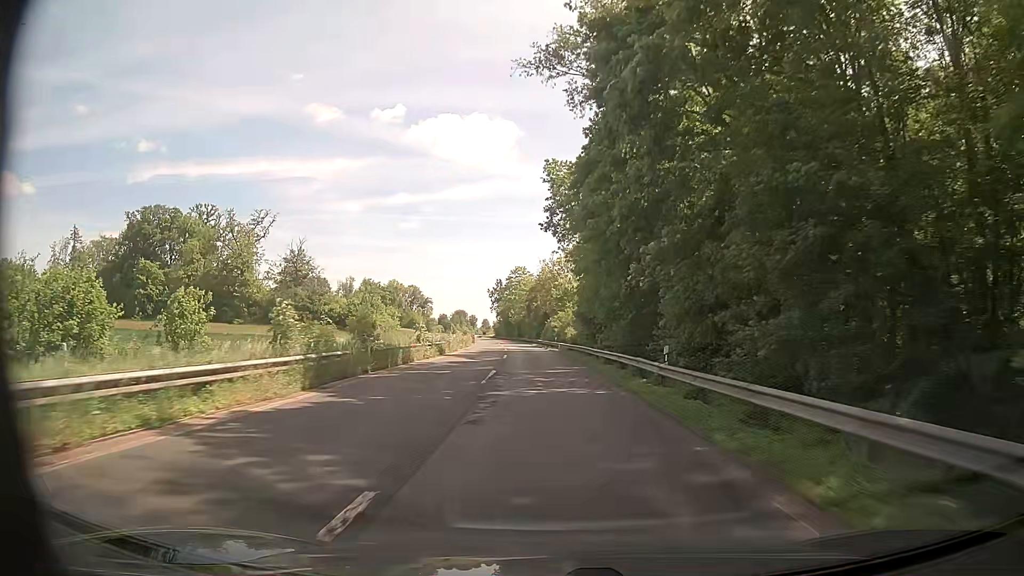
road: trunk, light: Day
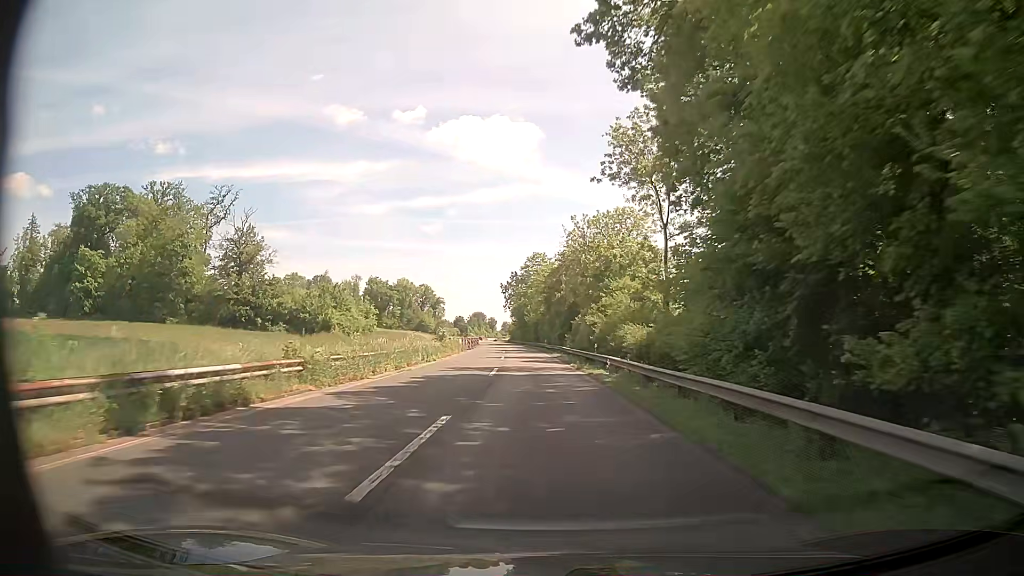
(-0.6, +31.2) m; -2°
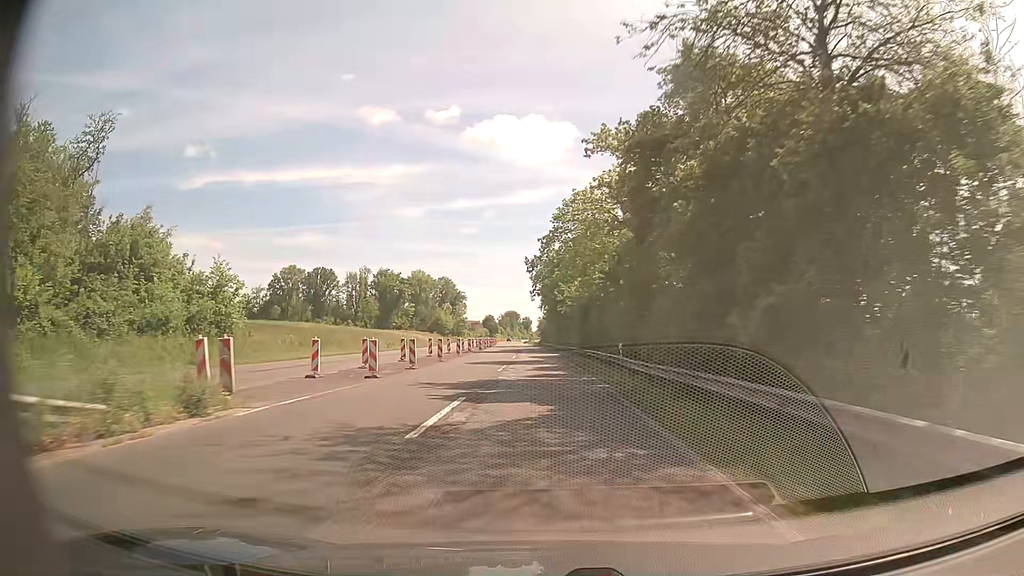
(-1.4, +52.2) m; -3°
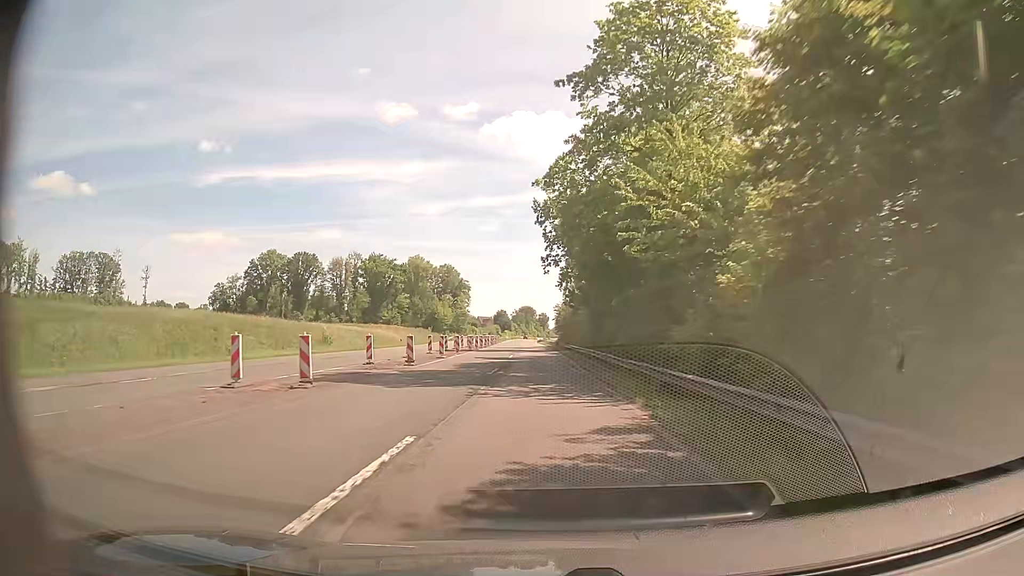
(-0.5, +43.2) m; -1°
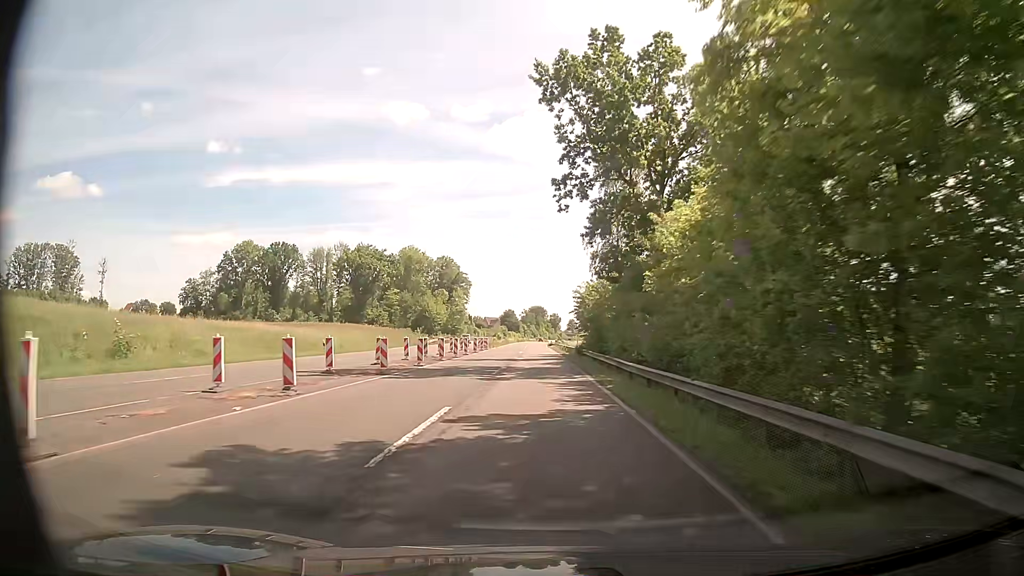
(-0.3, +32.9) m; -1°
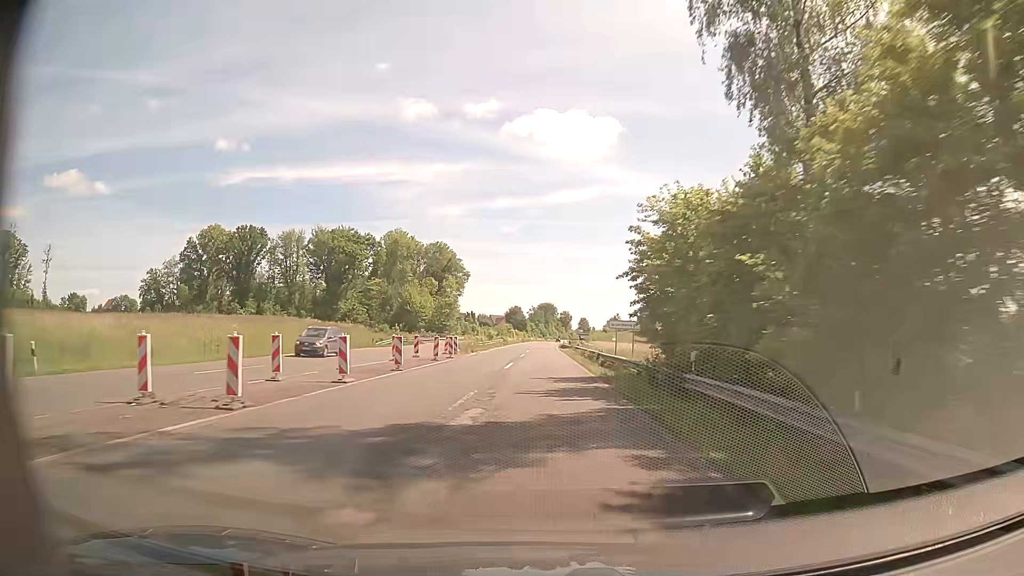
(-0.1, +33.2) m; 0°
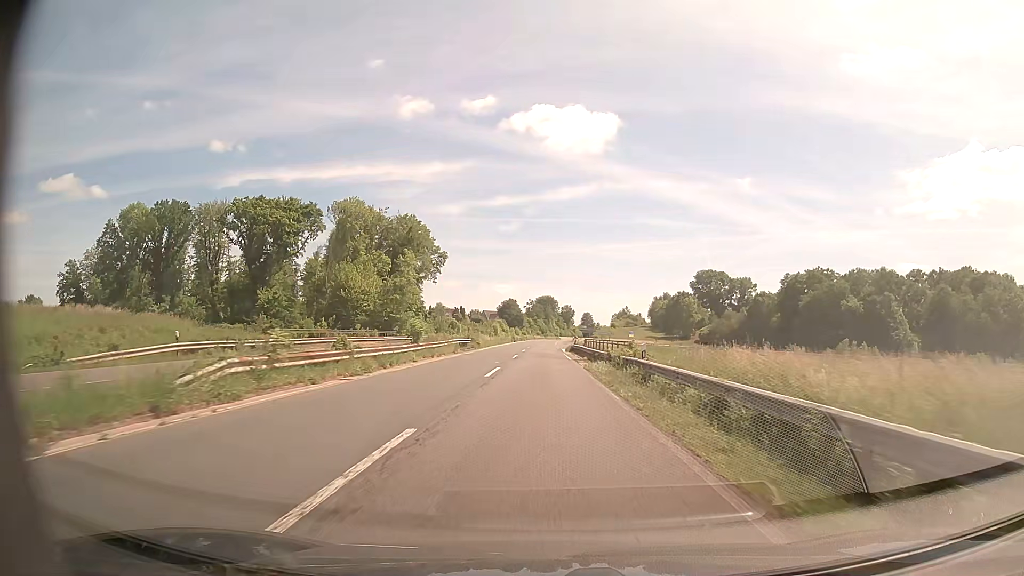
(-0.2, +44.2) m; 0°
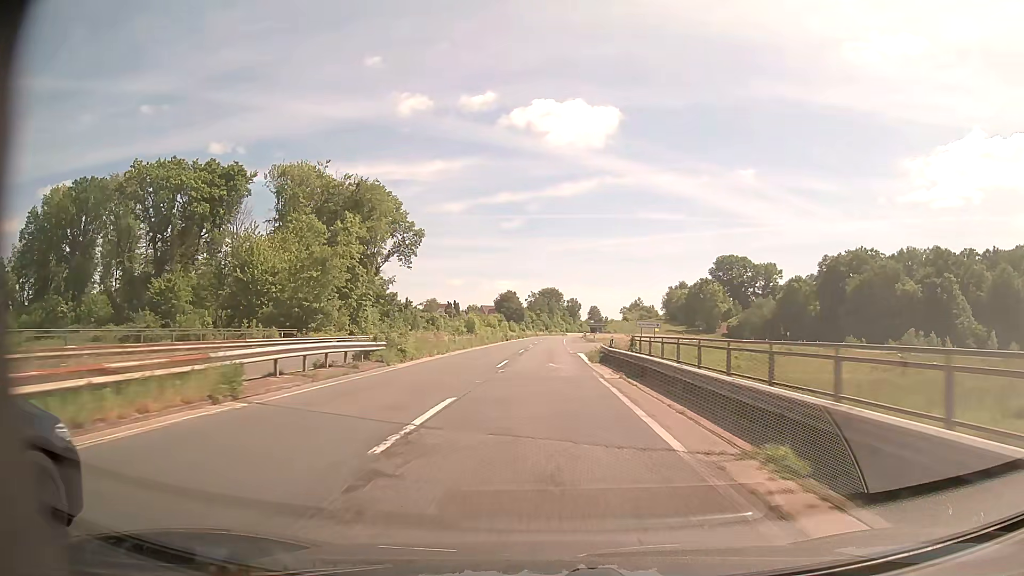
(-0.1, +33.0) m; 0°
(0, +10) (0, +20) (0, +30) (0, +40) (0, +50) (0, +60) (0, +70) (0, +80) (0, +90) (0, +100) m
